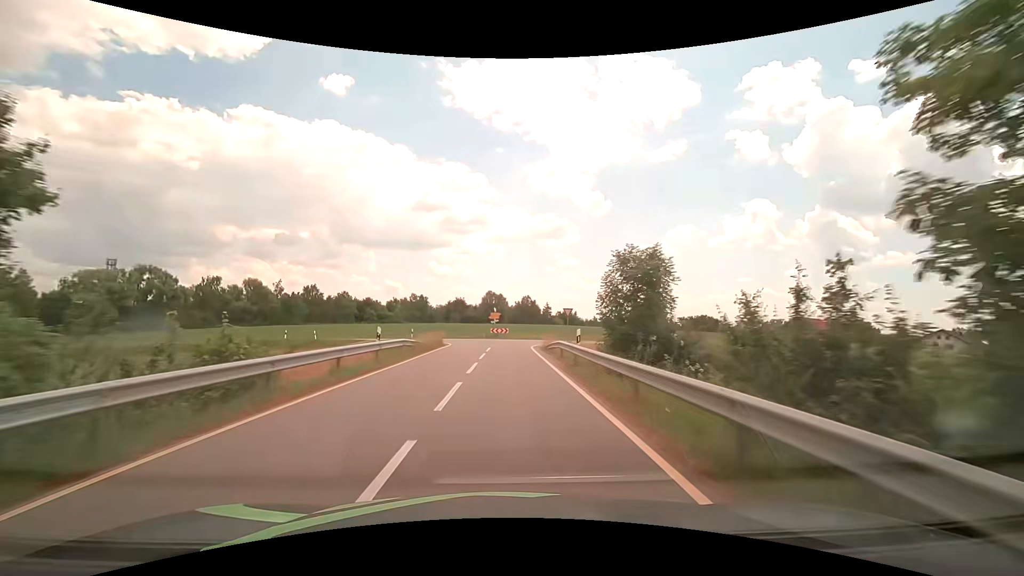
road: tertiary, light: Day
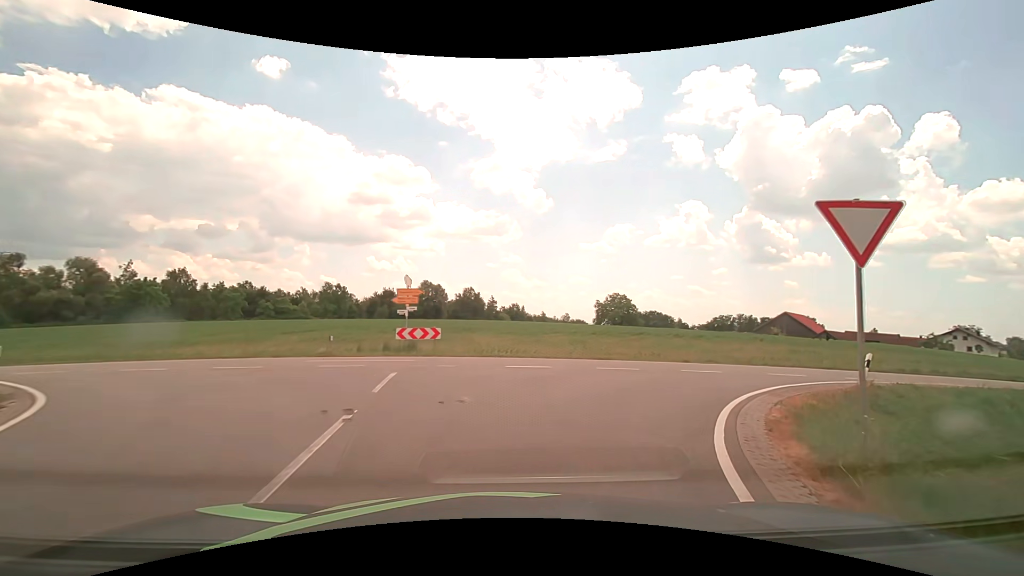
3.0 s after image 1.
(-0.1, +33.3) m; +7°
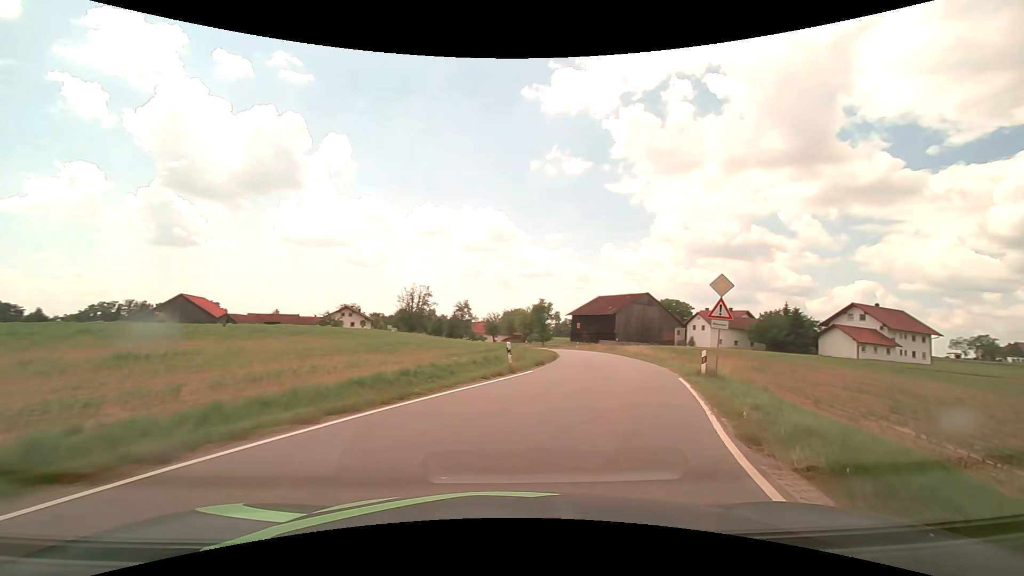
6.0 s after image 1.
(+10.2, +19.1) m; +59°
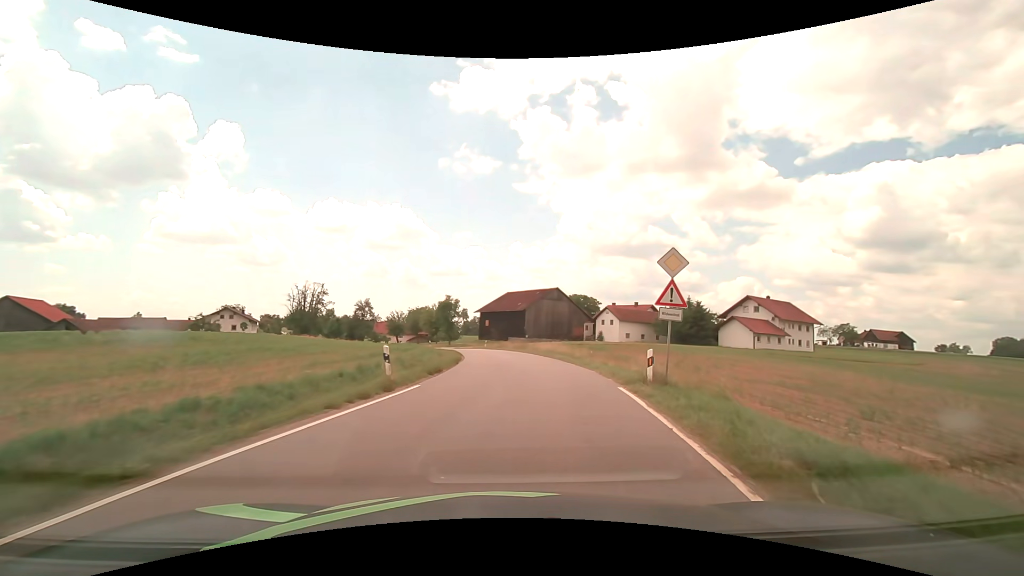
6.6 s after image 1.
(+0.6, +5.5) m; +12°
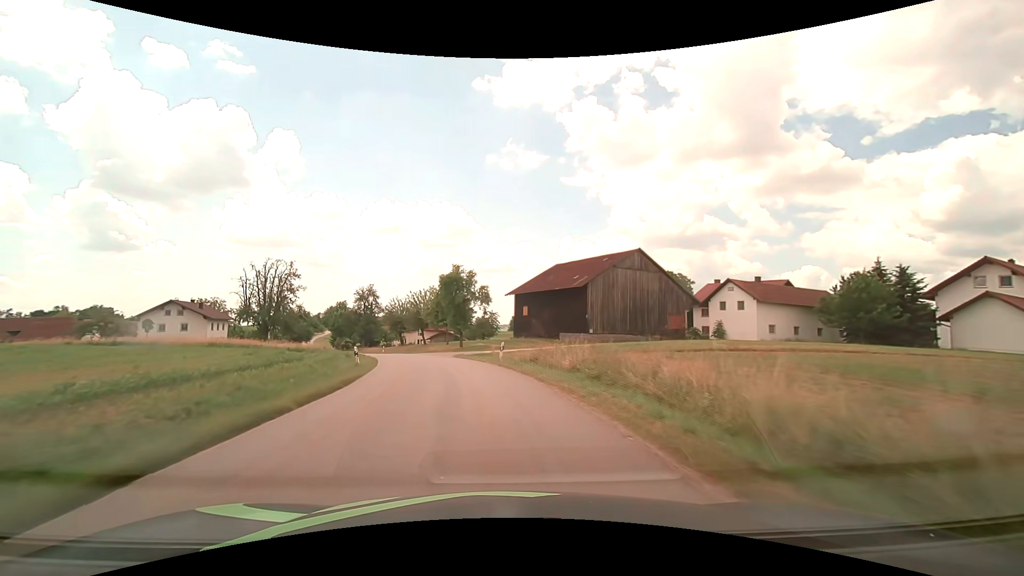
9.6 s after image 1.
(+0.8, +38.7) m; -5°
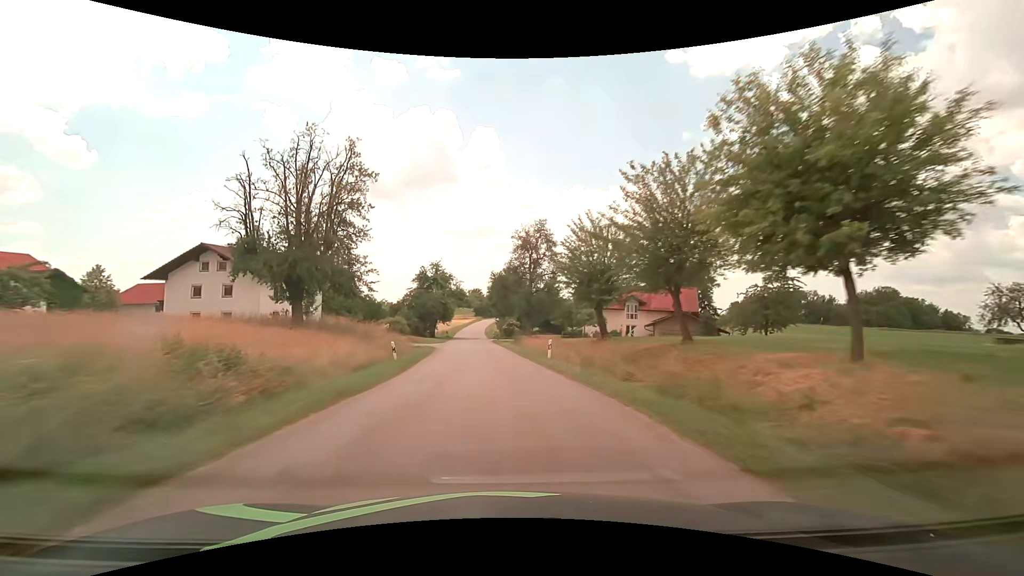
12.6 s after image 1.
(-11.2, +51.5) m; -22°
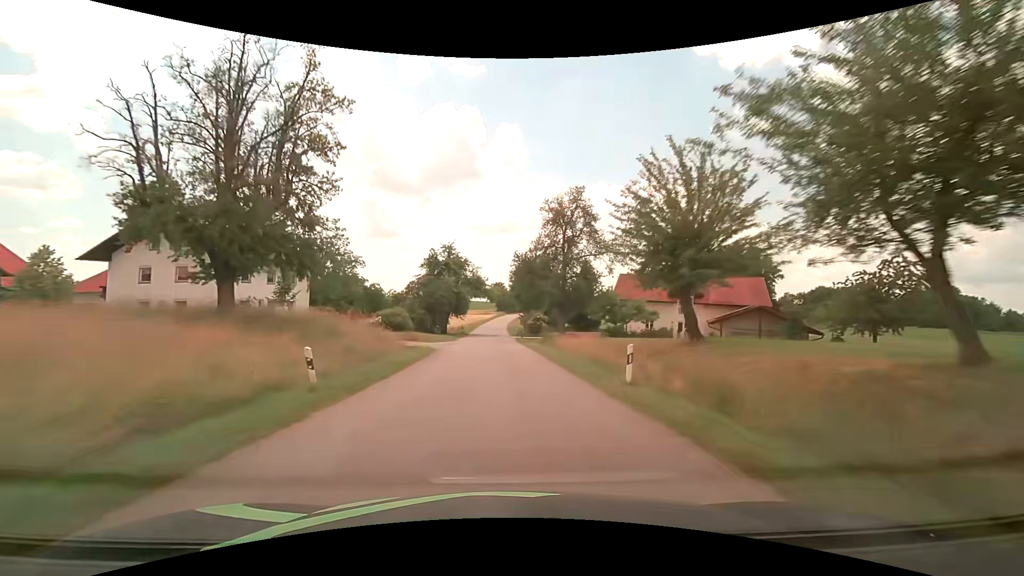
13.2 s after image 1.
(-0.3, +11.7) m; -3°
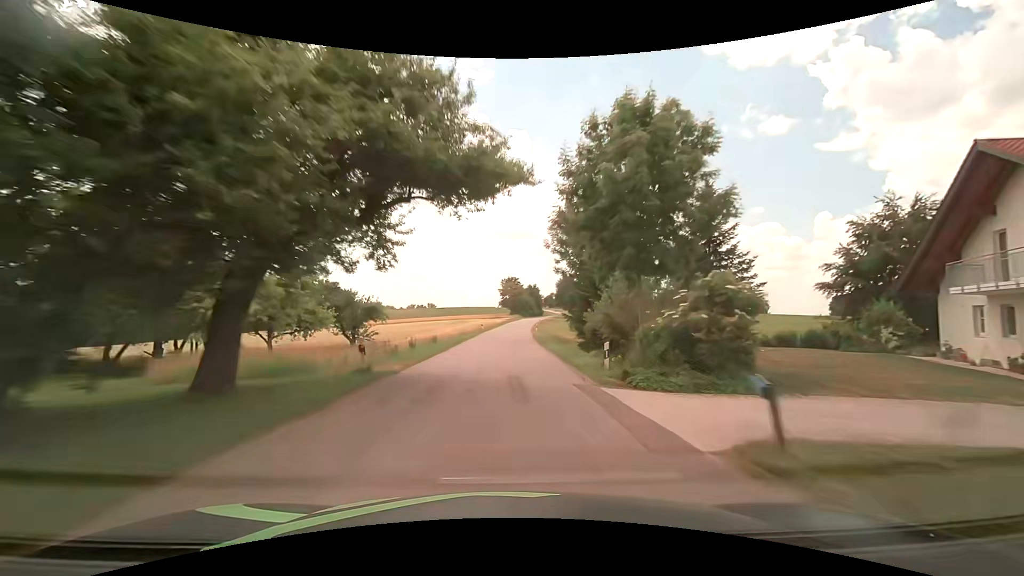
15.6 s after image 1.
(-1.1, +48.1) m; -1°
(0, +10) (0, +20) (0, +30) (+1, +40) (+1, +50) (+1, +60) (+2, +70) (+3, +80) (+3, +90) (+4, +100) m
